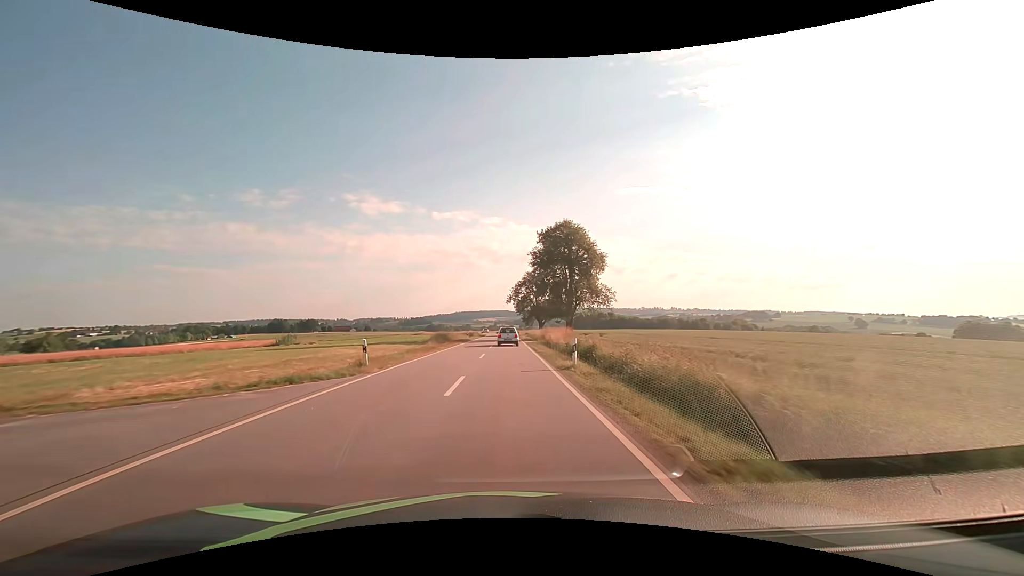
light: Day
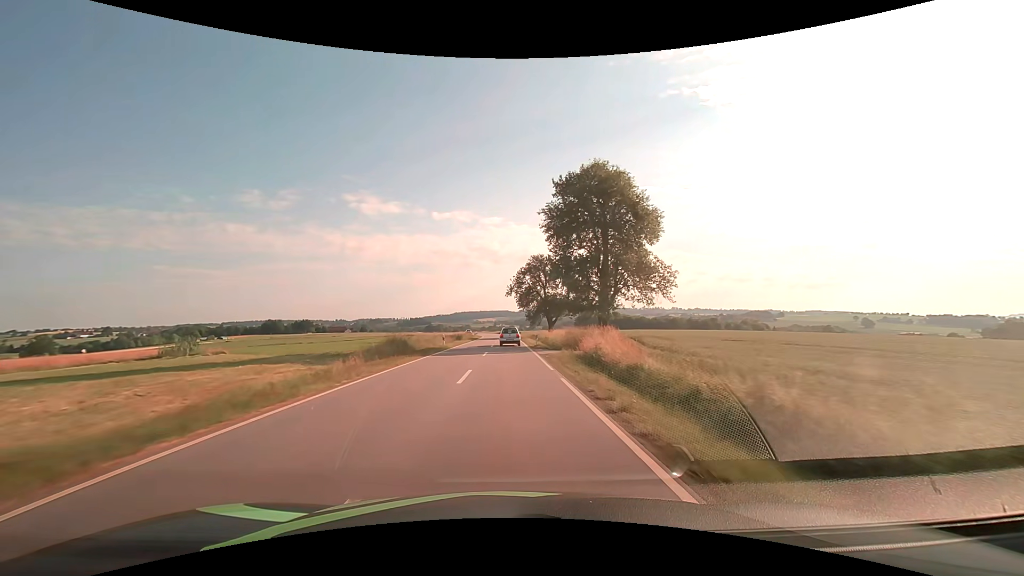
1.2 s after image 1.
(-0.1, +22.1) m; 0°
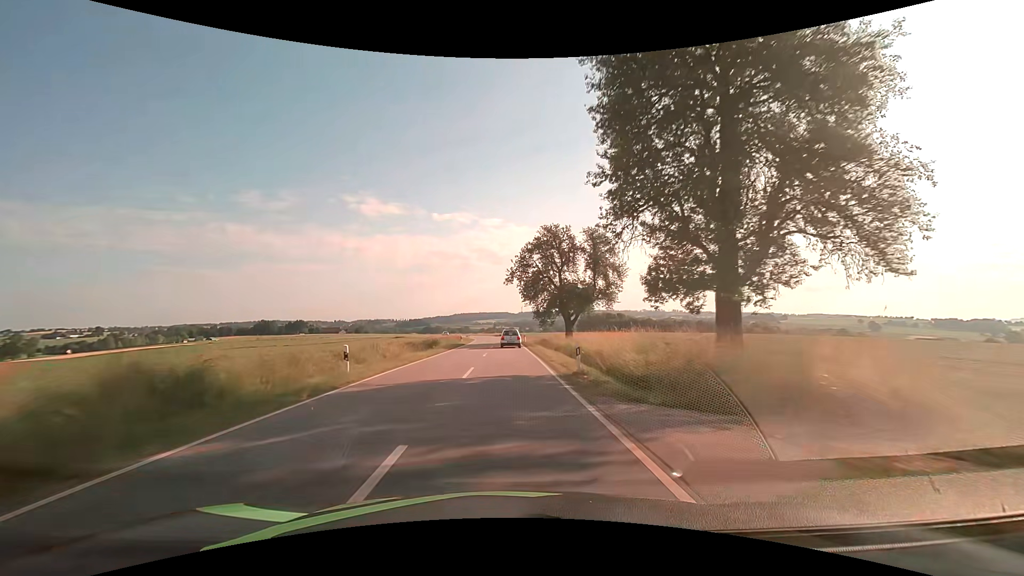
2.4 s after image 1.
(0.0, +22.6) m; 0°
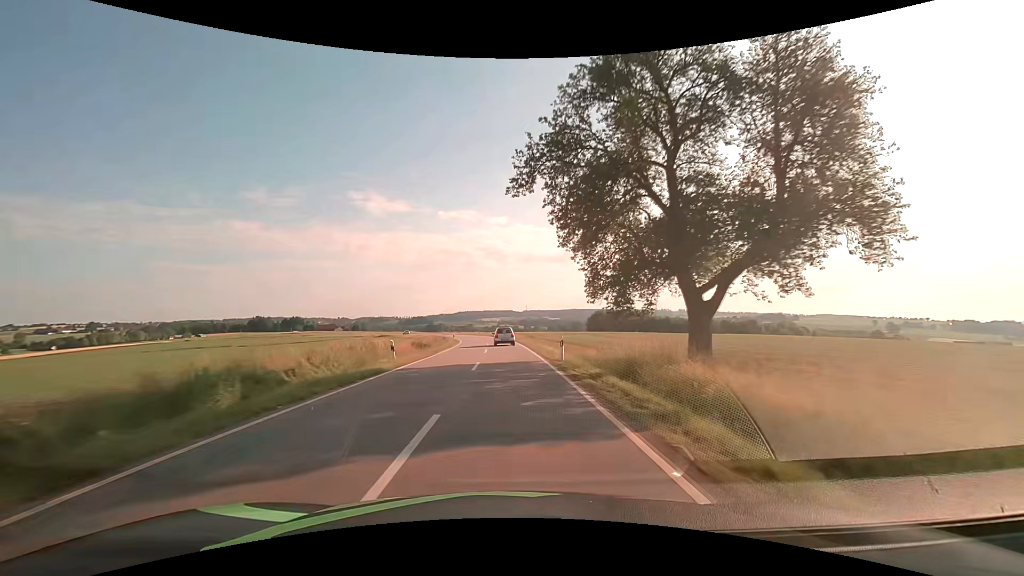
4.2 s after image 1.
(-0.2, +34.8) m; 0°
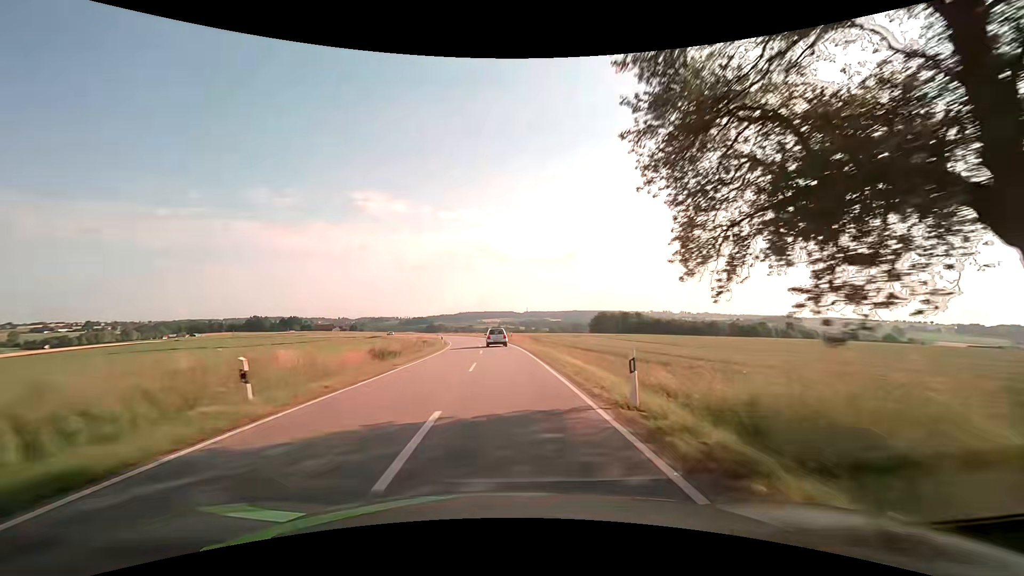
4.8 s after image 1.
(0.0, +11.7) m; 0°
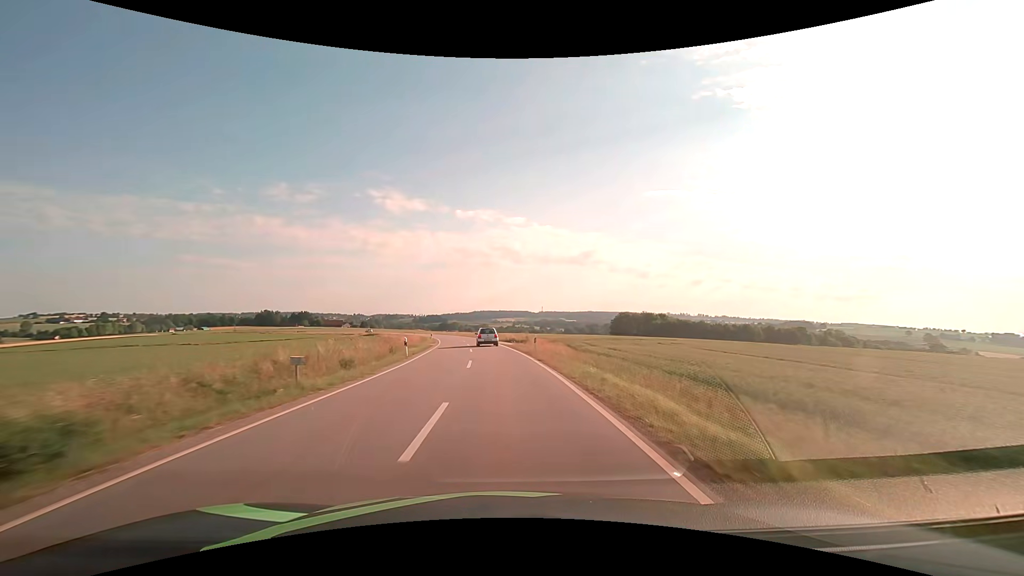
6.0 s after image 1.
(-0.3, +23.5) m; -1°
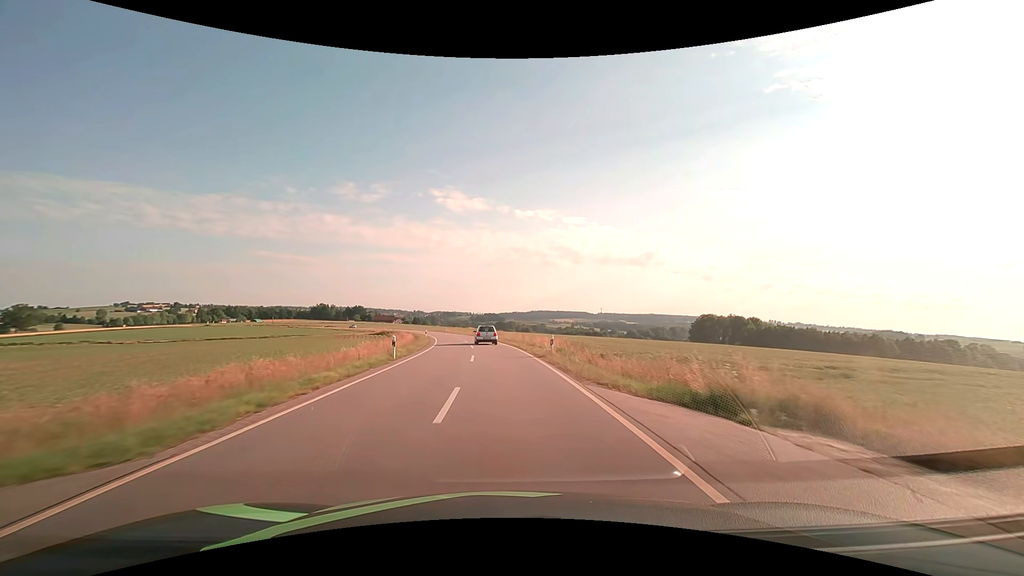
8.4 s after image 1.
(-2.6, +46.9) m; -7°
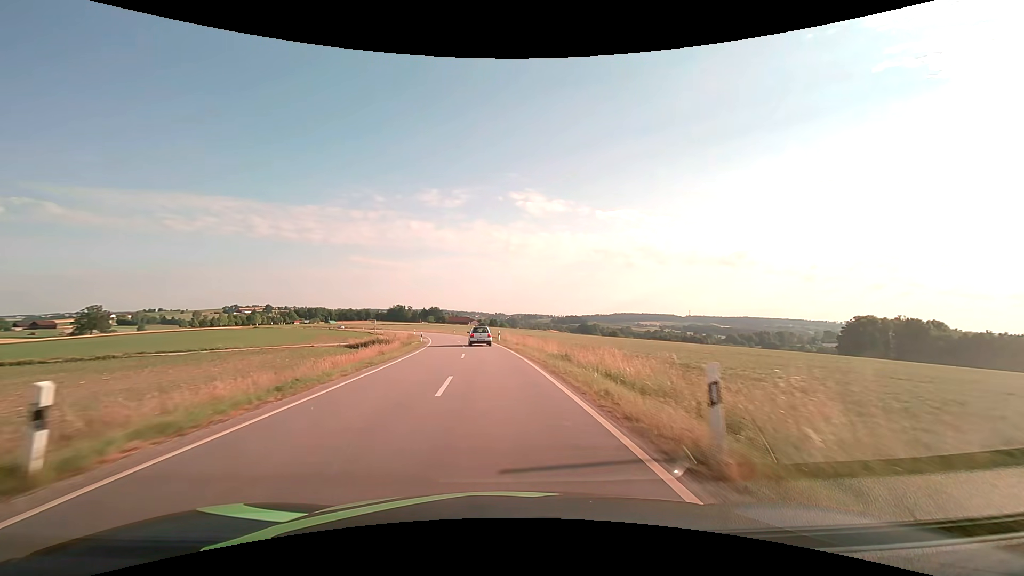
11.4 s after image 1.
(-4.2, +57.9) m; -9°
(0, +10) (-1, +20) (-1, +30) (-2, +40) (-4, +50) (-5, +60) (-7, +70) (-9, +79) (-11, +89) (-14, +99) m
